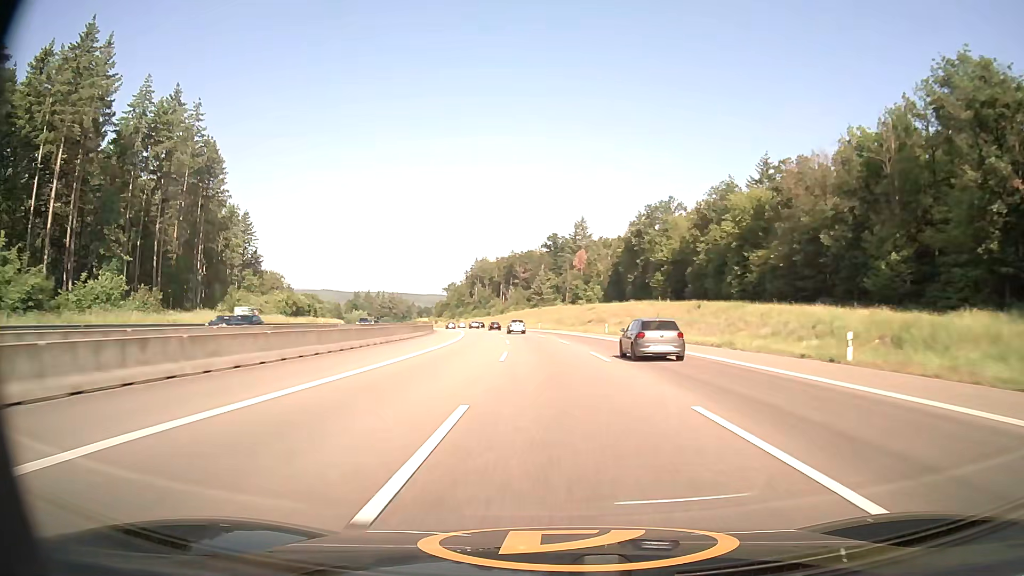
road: motorway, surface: asphalt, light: Day
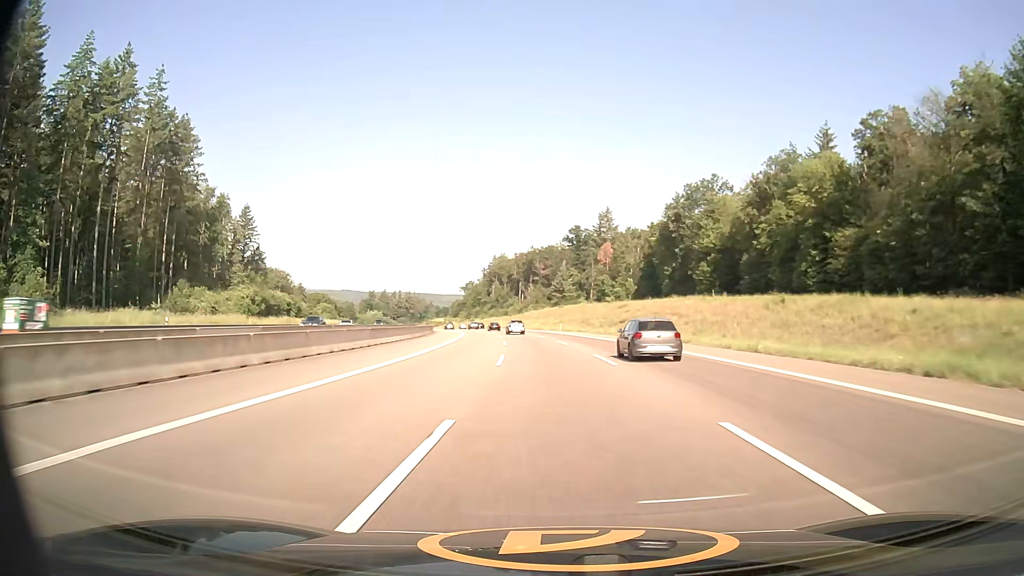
(-0.3, +19.5) m; -2°
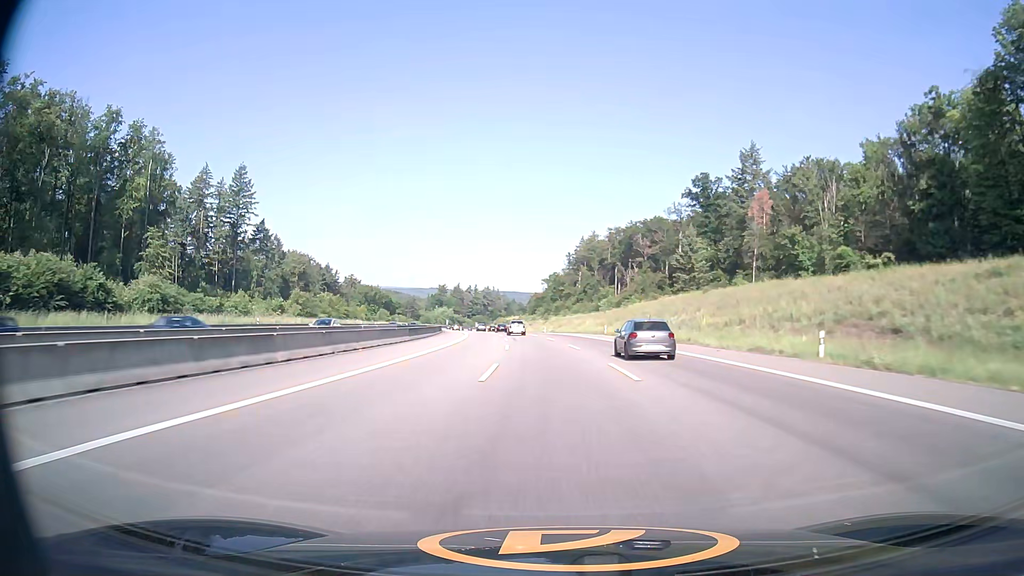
(-5.0, +76.8) m; -8°
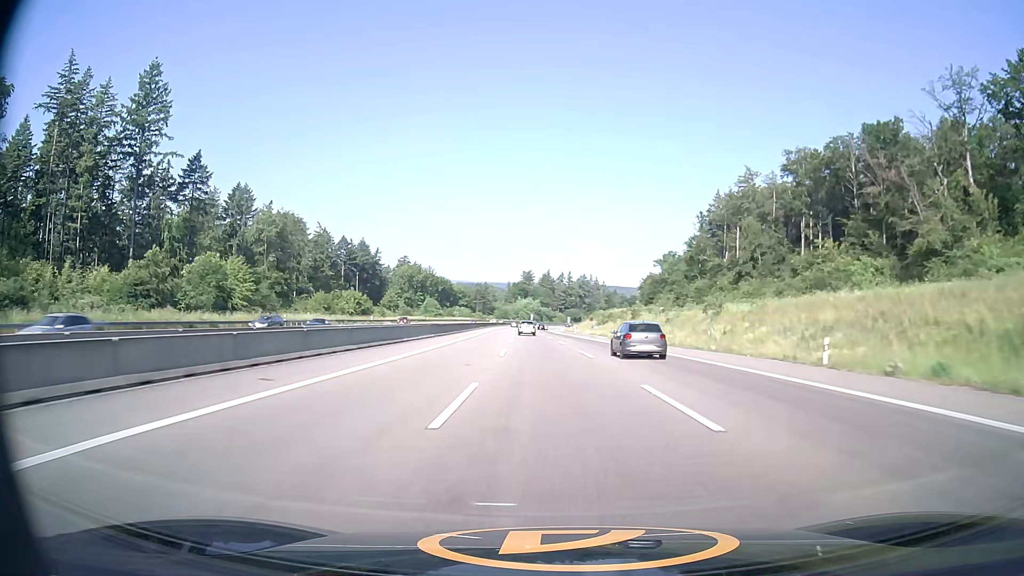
(-7.3, +95.6) m; -8°
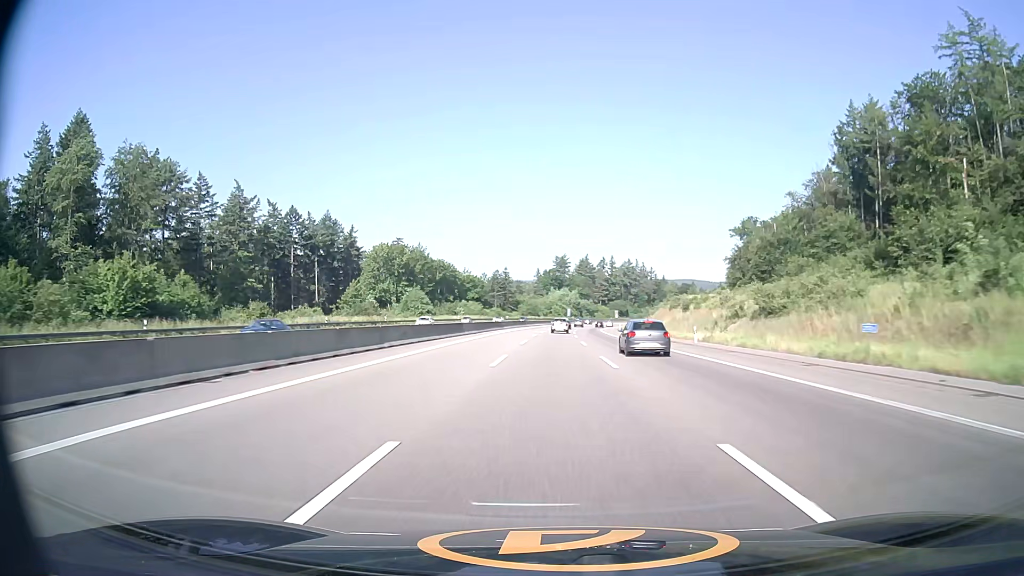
(-2.9, +78.5) m; -3°
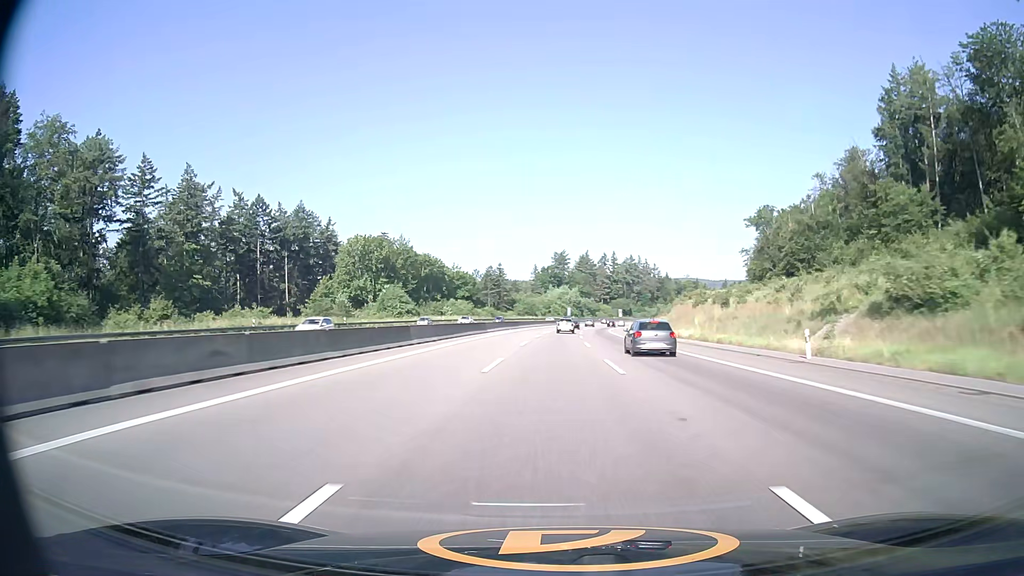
(0.0, +19.8) m; 0°
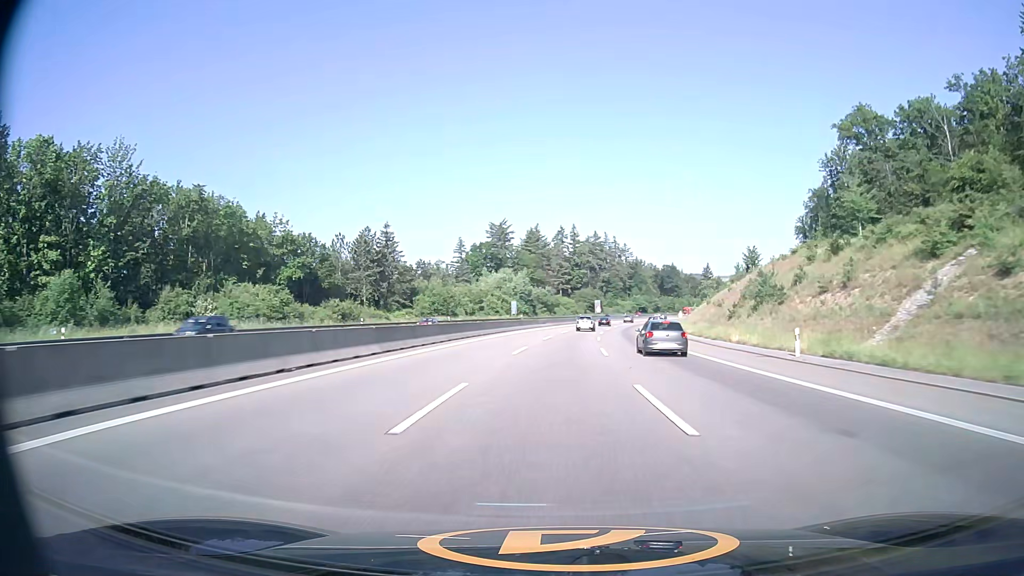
(+2.7, +98.5) m; +4°
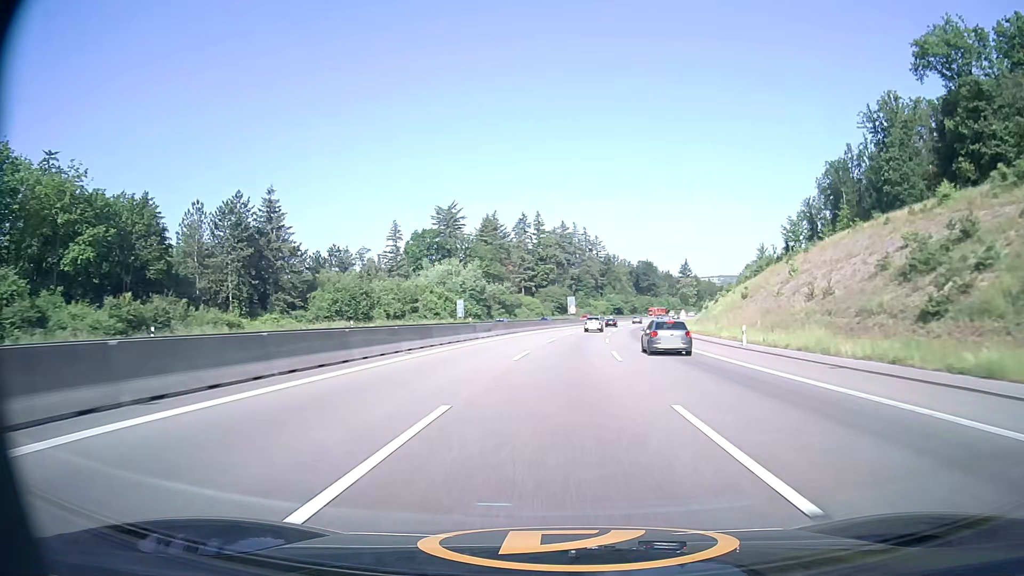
(+0.9, +39.2) m; +3°
(0, +10) (0, +20) (+1, +30) (+1, +40) (+2, +50) (+3, +60) (+4, +70) (+6, +80) (+7, +90) (+9, +99) m
